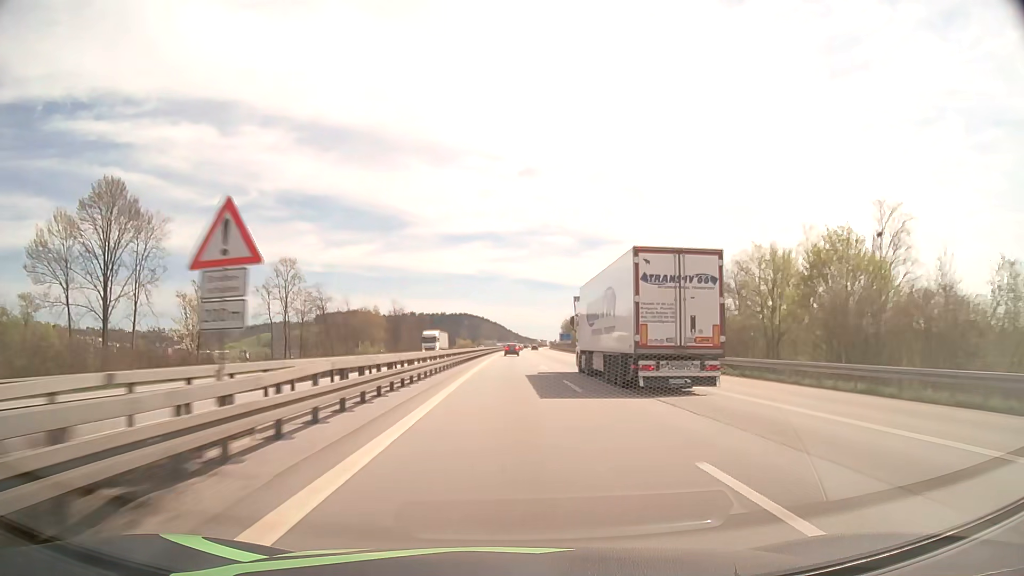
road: motorway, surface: asphalt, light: Day
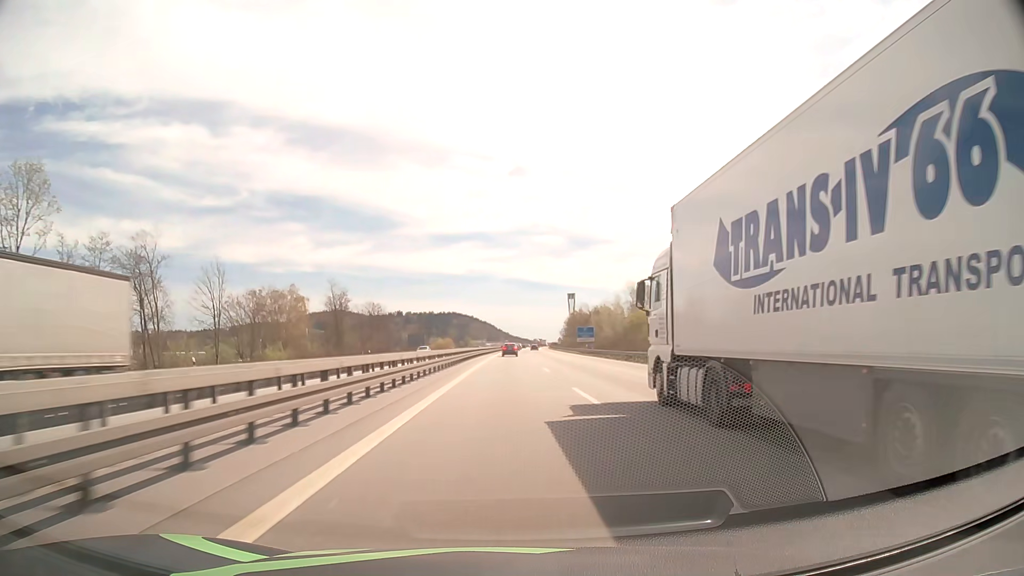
(+0.4, +58.6) m; +1°
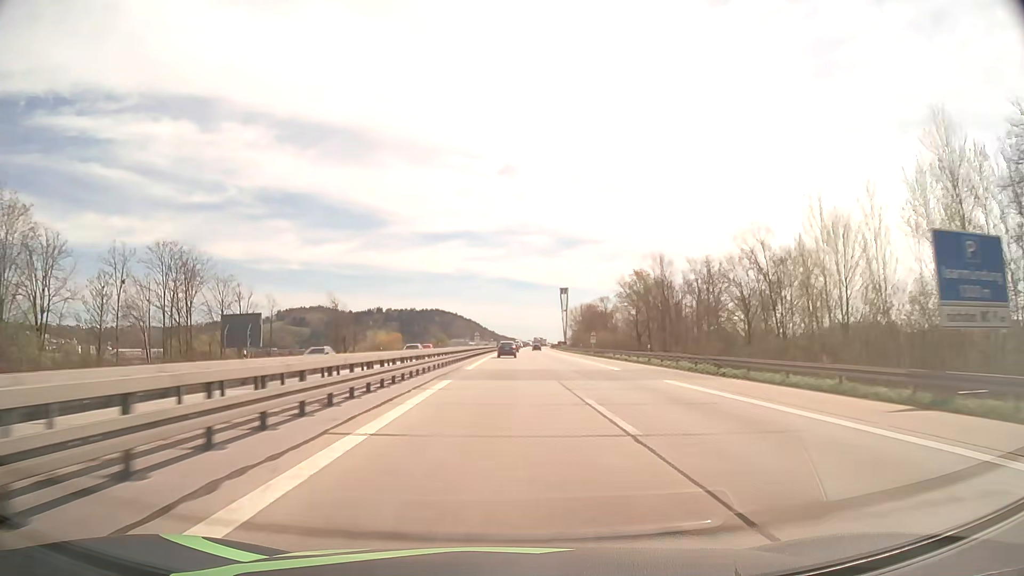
(+1.0, +94.8) m; +1°
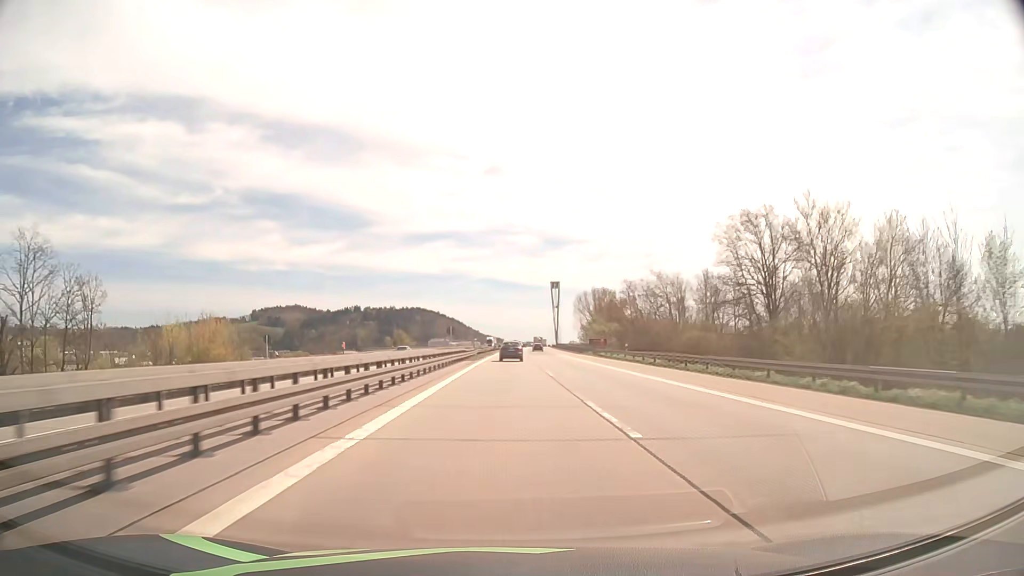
(+1.0, +90.4) m; +1°
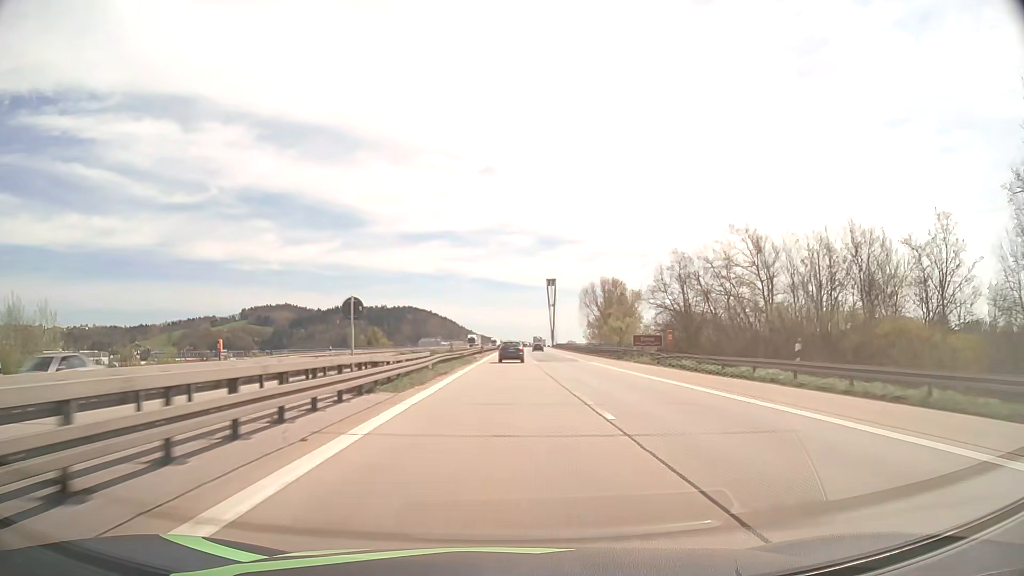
(+0.1, +34.7) m; 0°
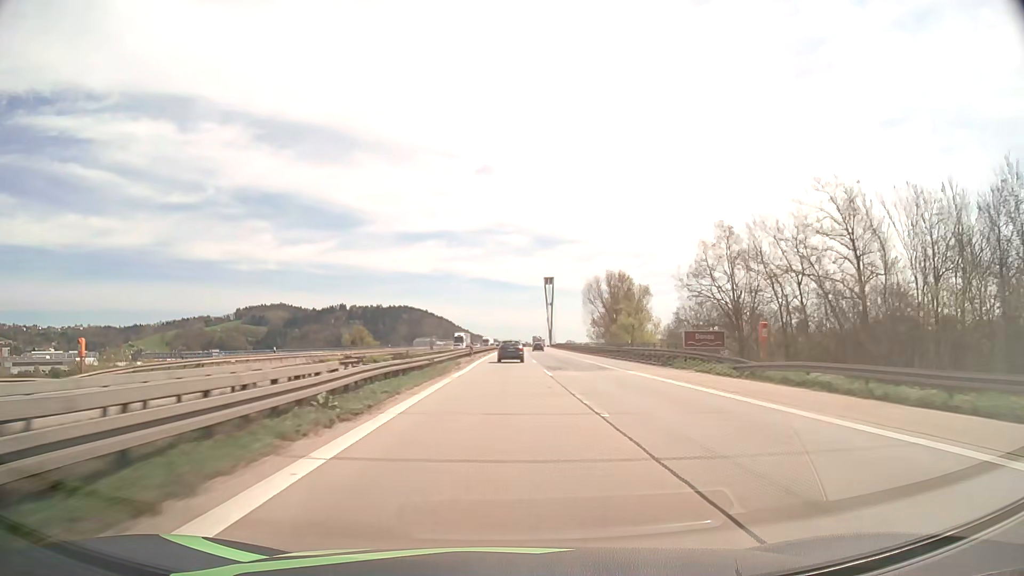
(0.0, +16.9) m; 0°
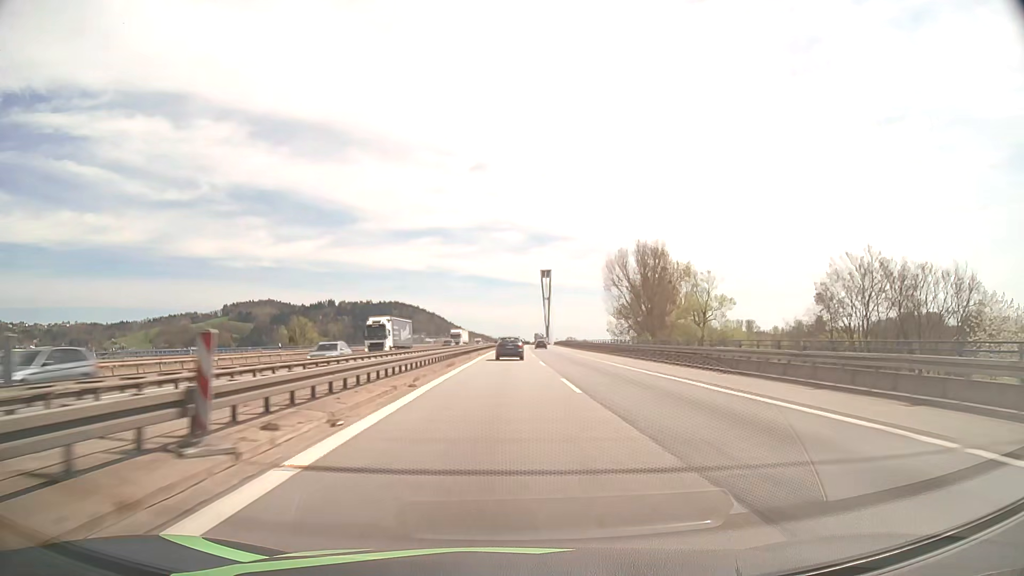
(+0.3, +49.2) m; +1°
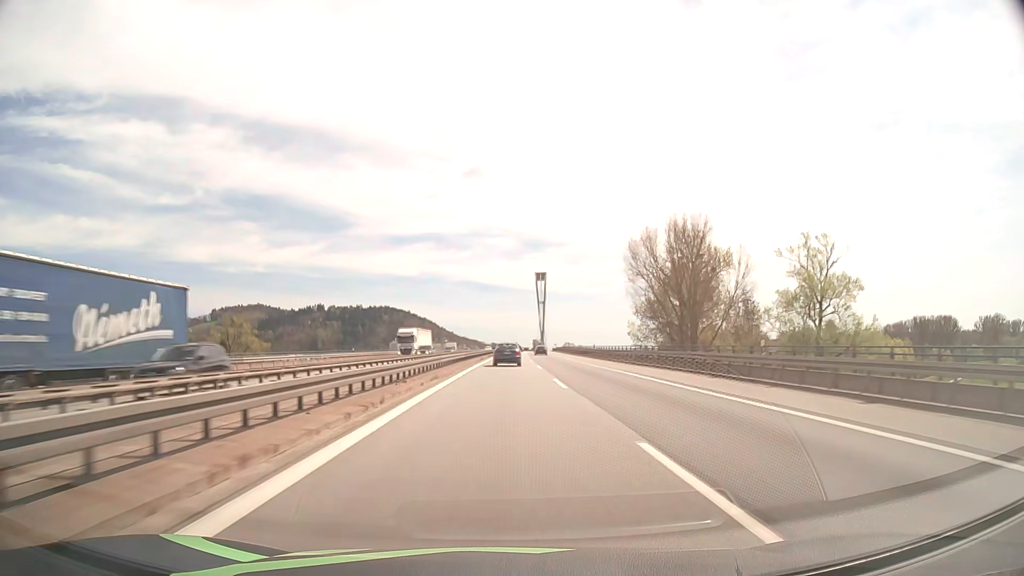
(+0.1, +31.6) m; +1°
(0, +10) (0, +20) (0, +30) (0, +40) (0, +50) (+1, +60) (+1, +70) (+1, +80) (+1, +90) (+1, +100) m
